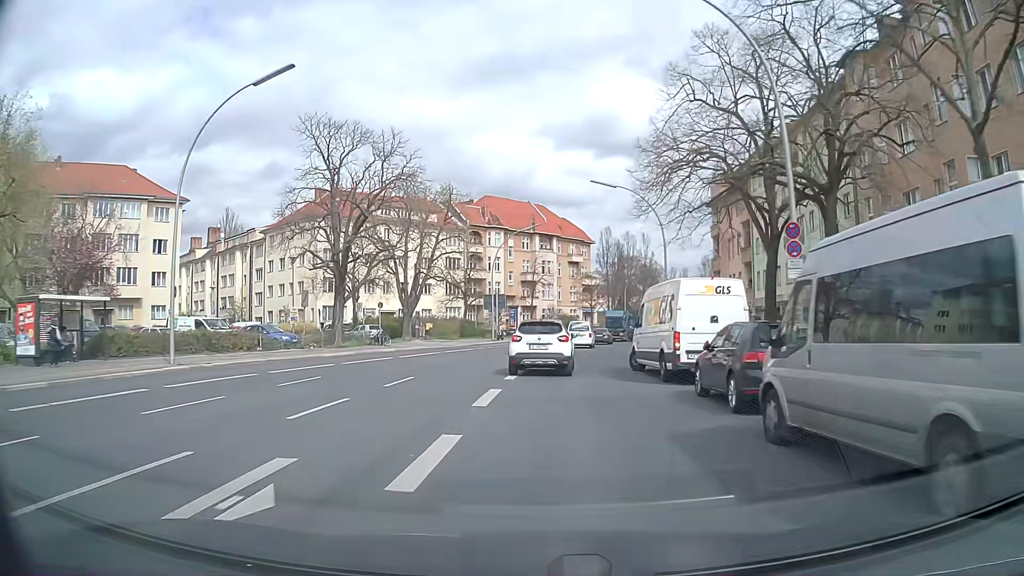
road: secondary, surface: asphalt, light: Day
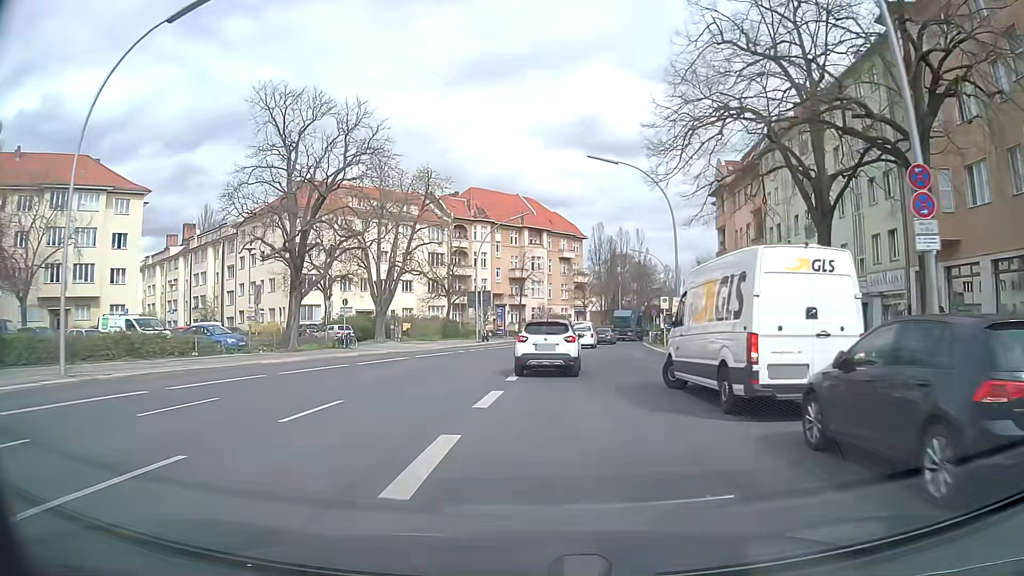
(0.0, +6.2) m; +1°
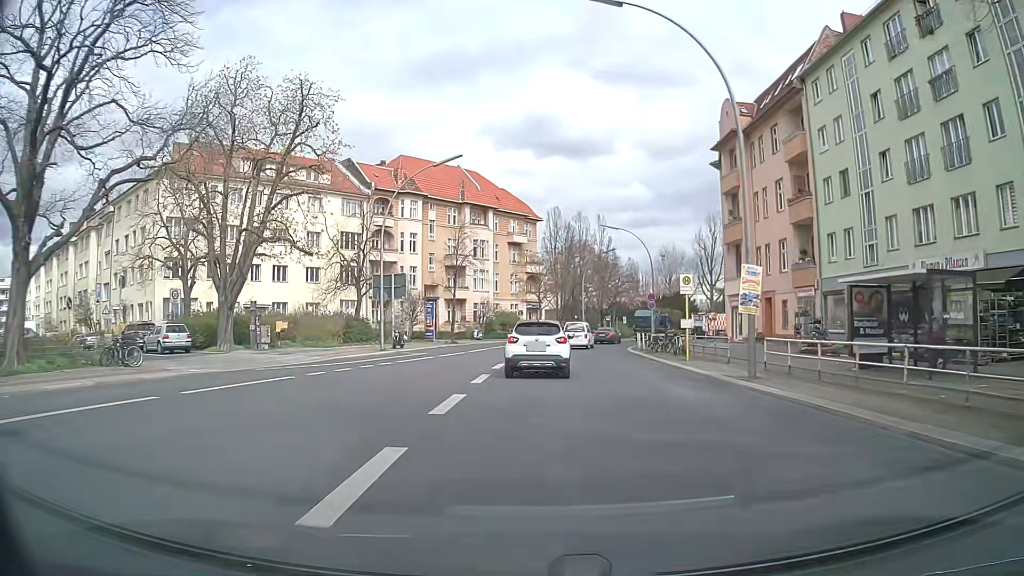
(+0.8, +18.8) m; +5°
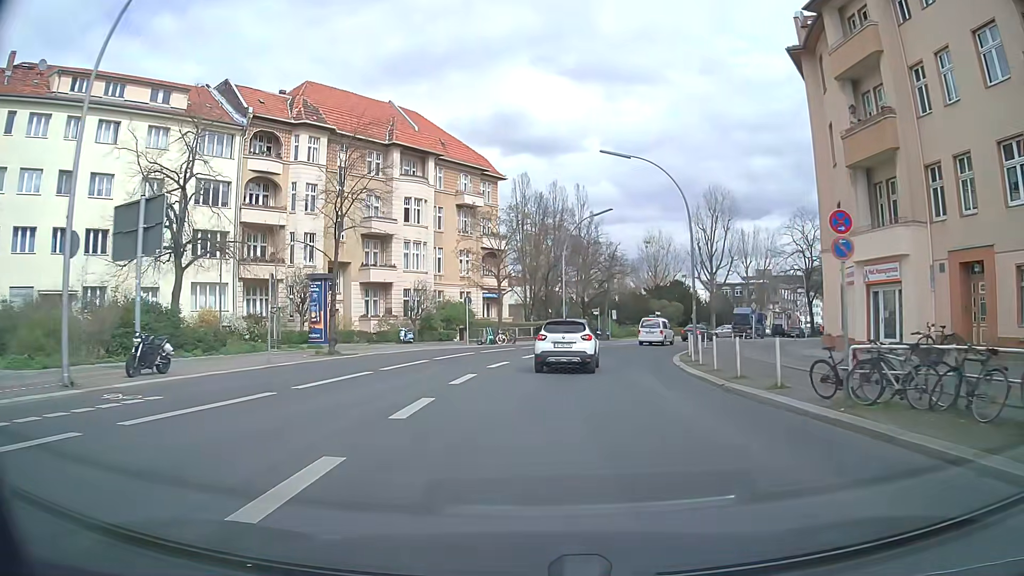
(+0.5, +24.8) m; +2°
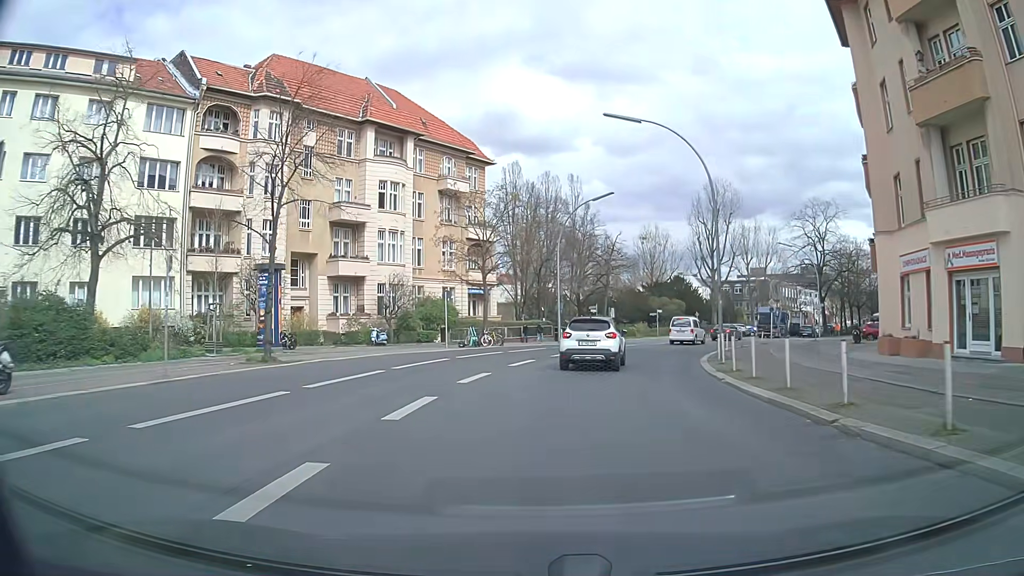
(+0.1, +6.2) m; +1°
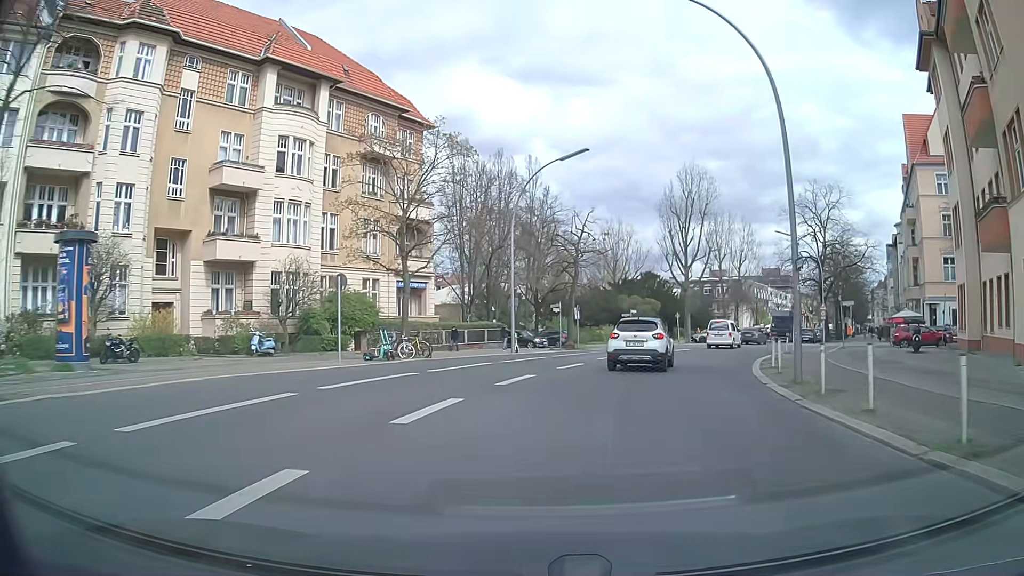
(+0.4, +12.4) m; +4°
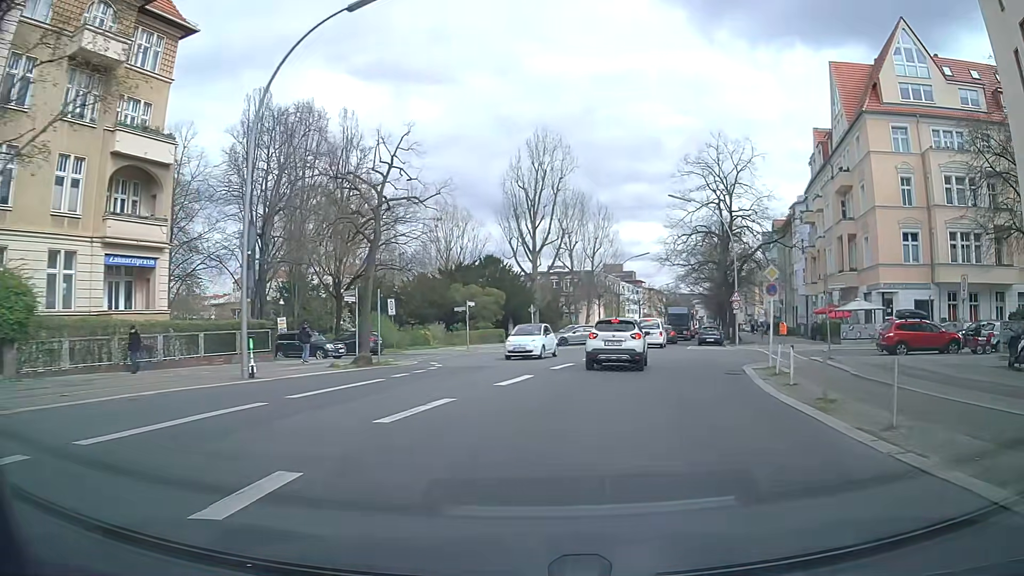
(+1.9, +17.3) m; +13°
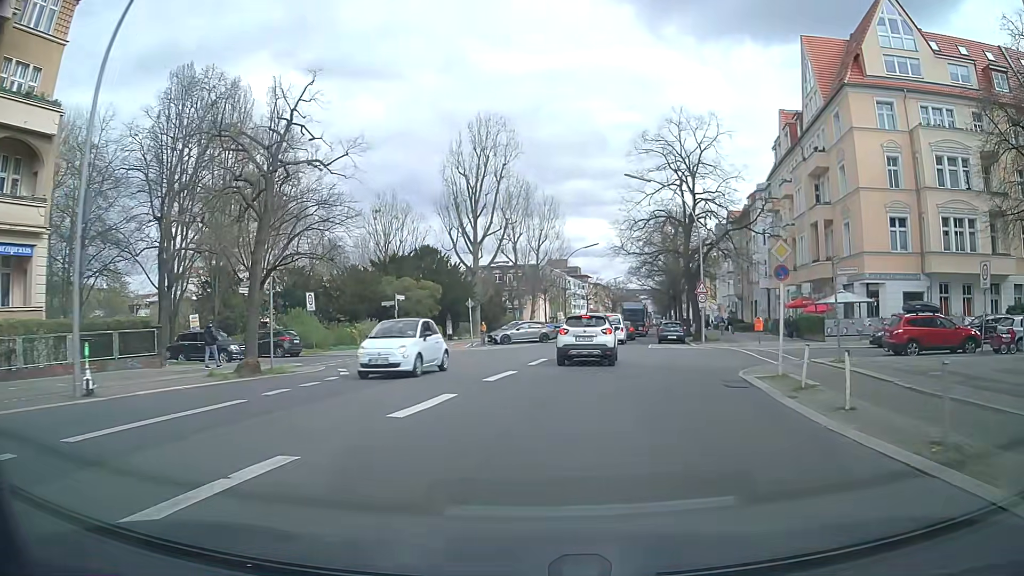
(+0.3, +5.4) m; +6°
